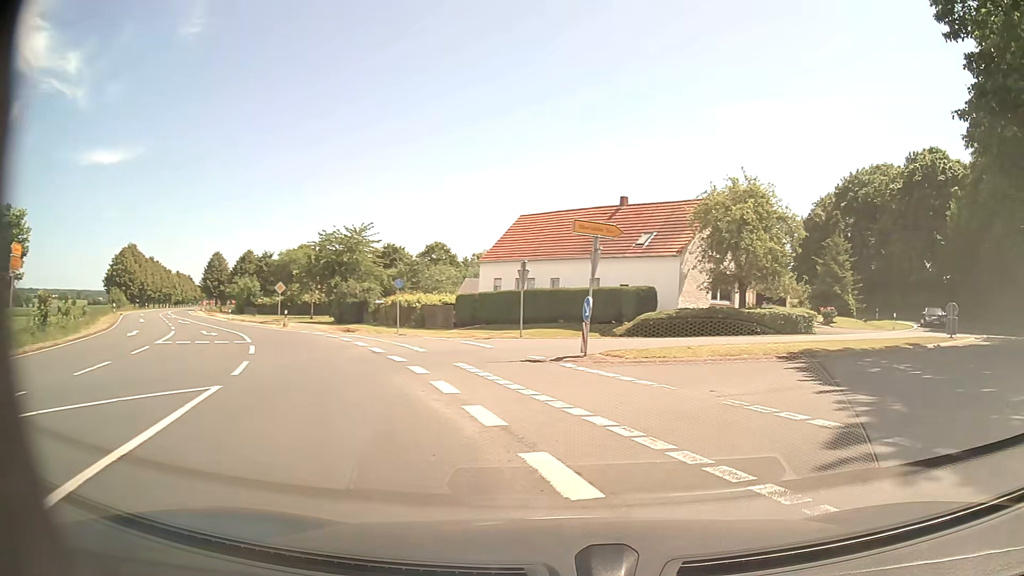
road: primary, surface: asphalt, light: Day
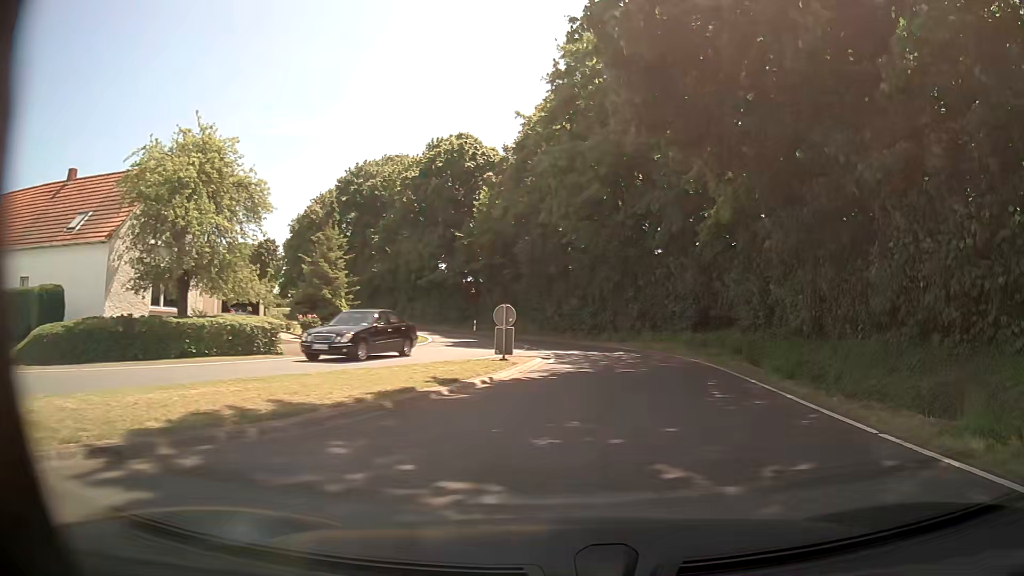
(+4.4, +10.9) m; +42°
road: tertiary
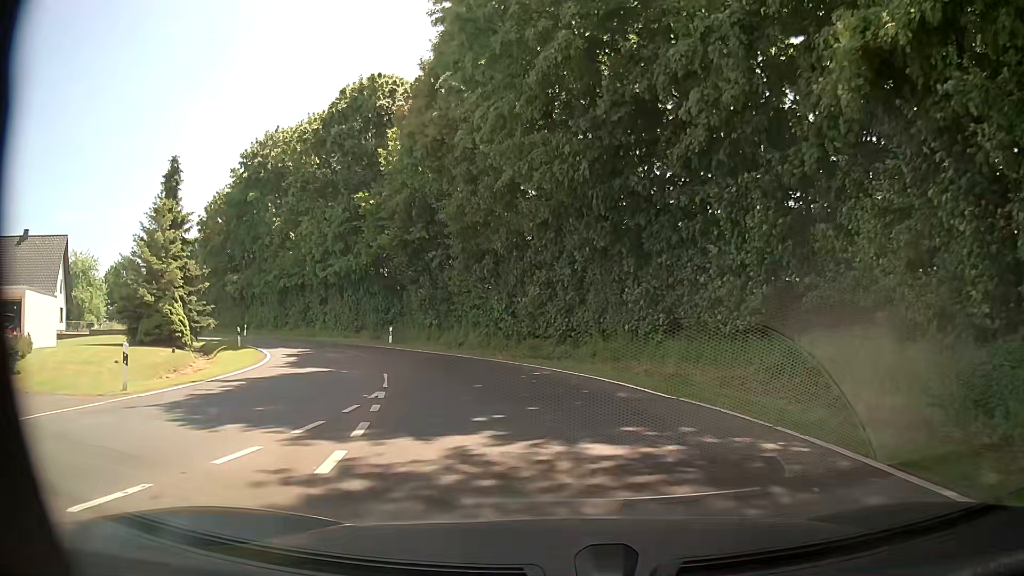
(+2.2, +19.5) m; +4°
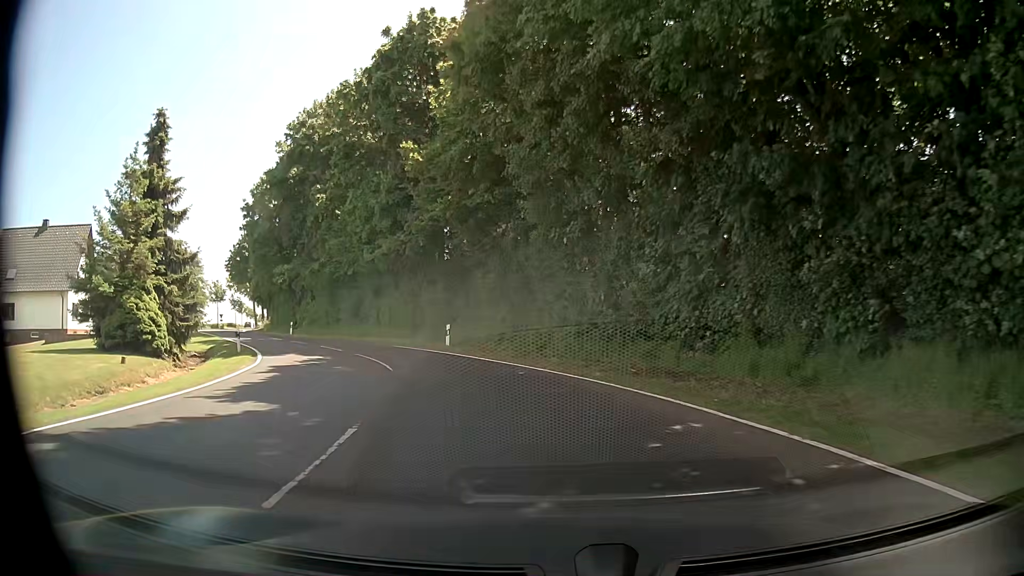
(-0.9, +9.6) m; -10°
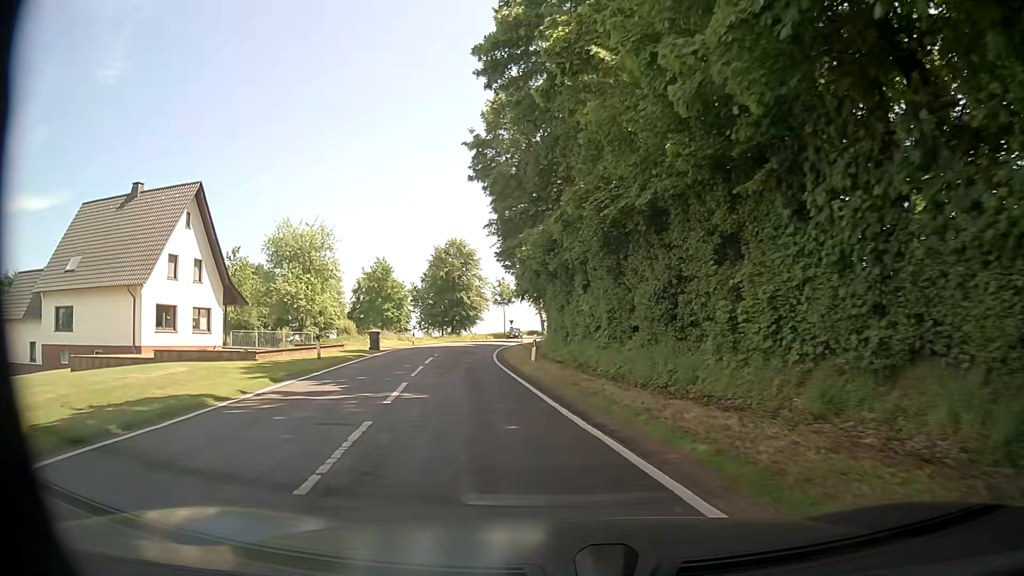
(-6.7, +27.4) m; -28°
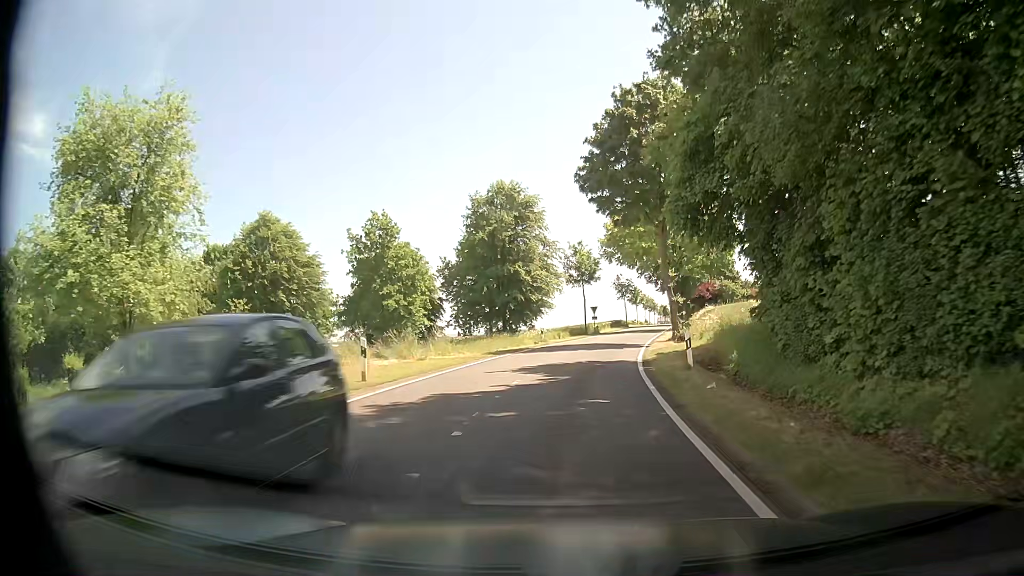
(-4.7, +33.3) m; -5°
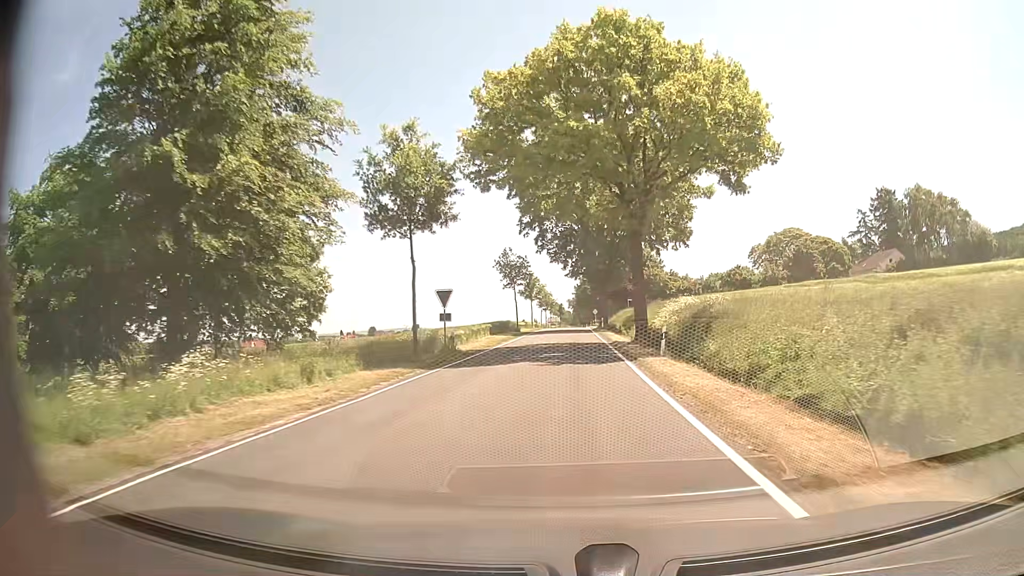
(+2.8, +38.6) m; +8°
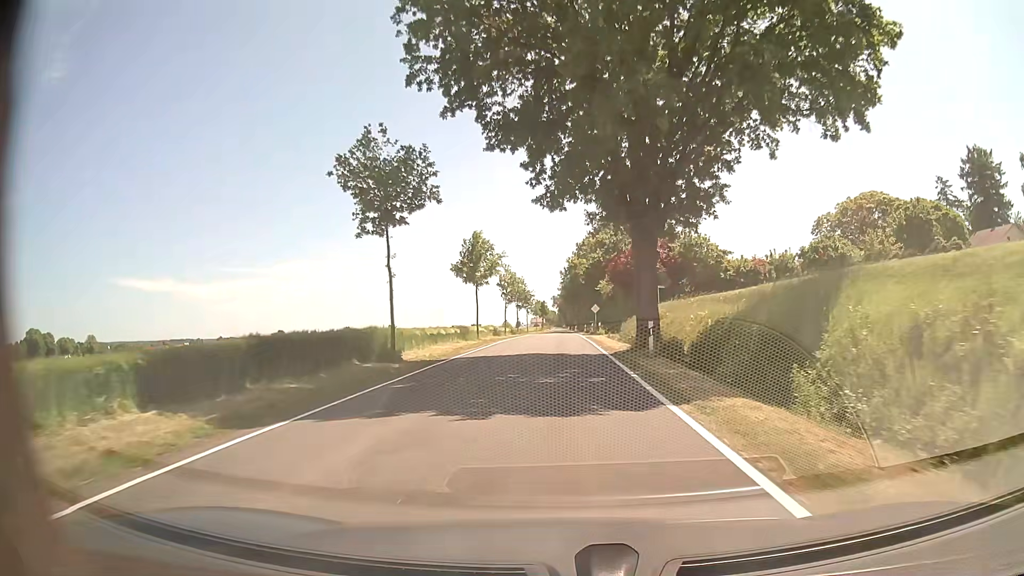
(+1.4, +43.4) m; +2°
(0, +10) (0, +20) (0, +30) (0, +40) (0, +50) (0, +60) (0, +70) (0, +80) (0, +90) (0, +100) m
